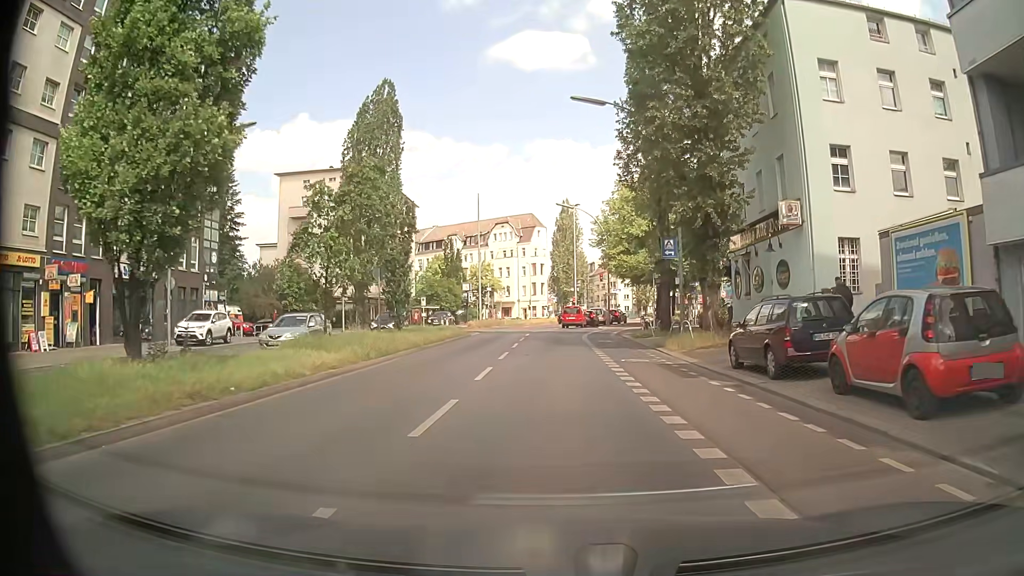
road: secondary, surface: asphalt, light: Day
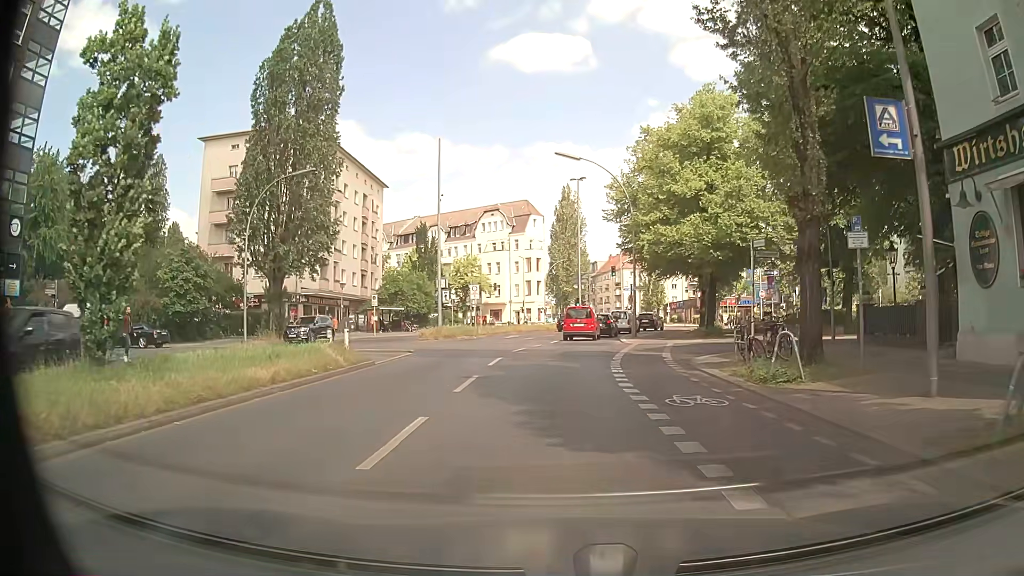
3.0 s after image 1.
(+0.1, +19.6) m; 0°
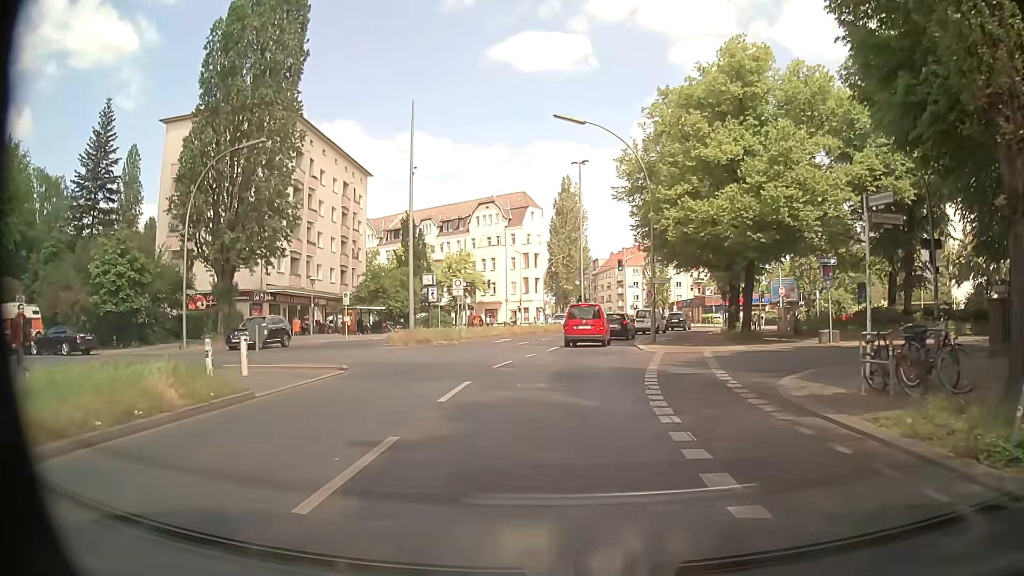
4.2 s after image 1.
(0.0, +7.5) m; 0°
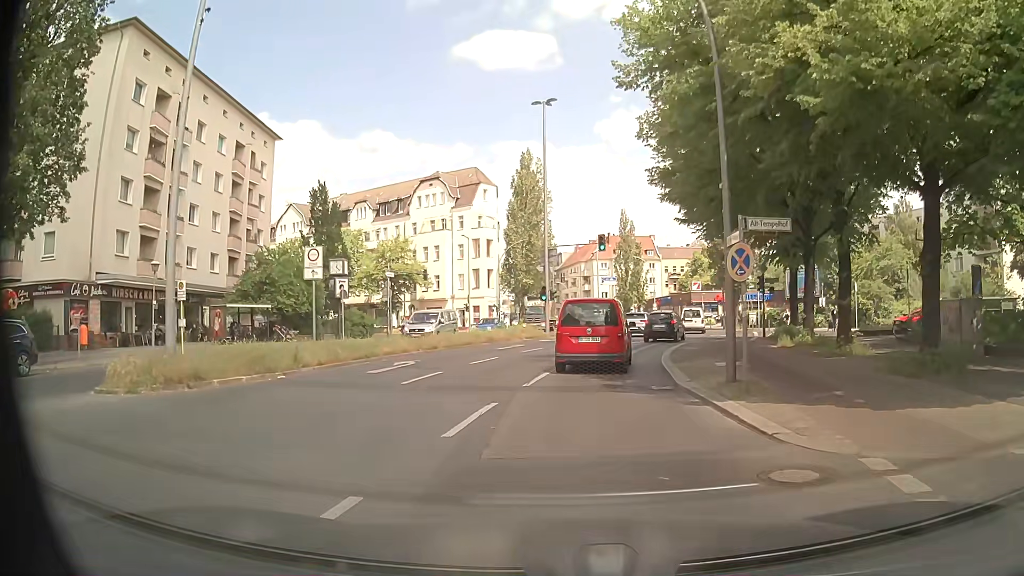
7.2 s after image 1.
(+0.2, +18.2) m; +3°
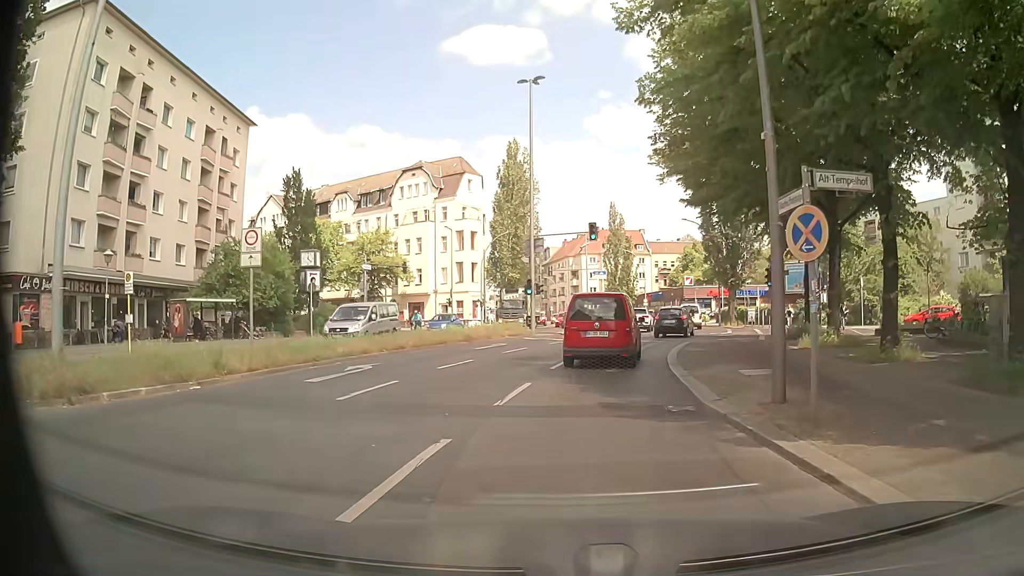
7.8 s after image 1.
(0.0, +3.5) m; 0°
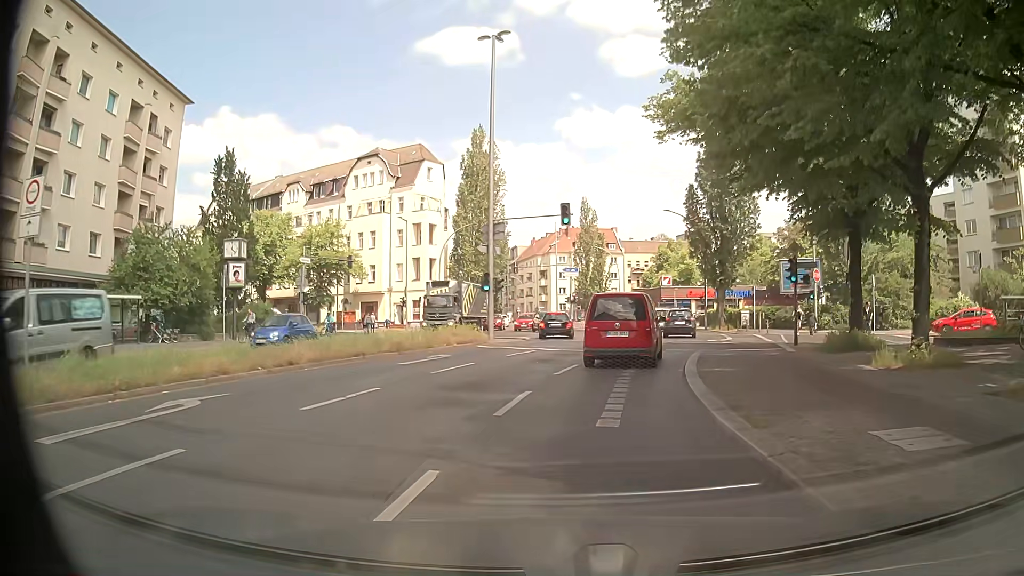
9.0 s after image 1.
(+0.2, +7.3) m; +3°
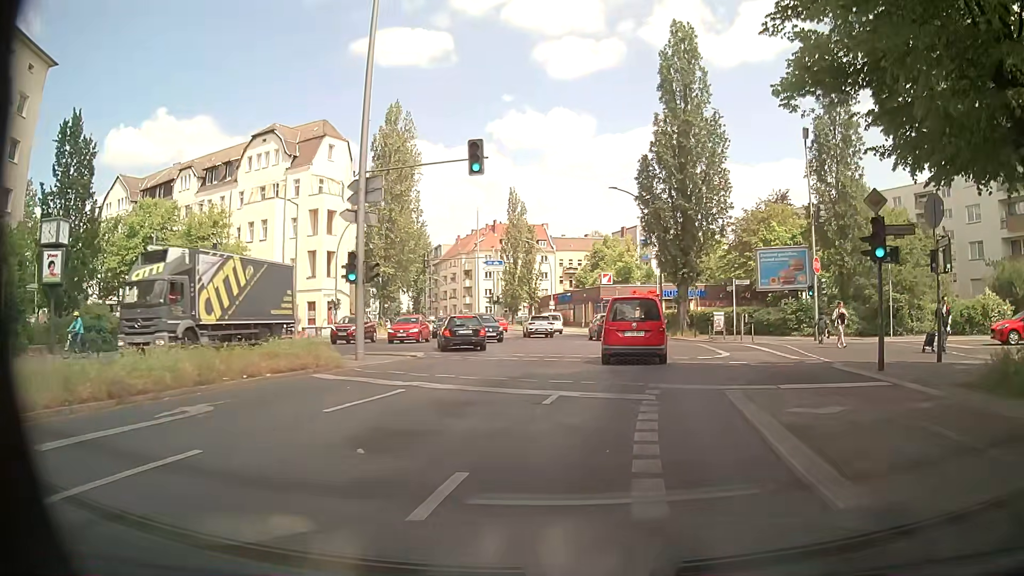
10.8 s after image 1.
(+0.5, +11.7) m; +6°
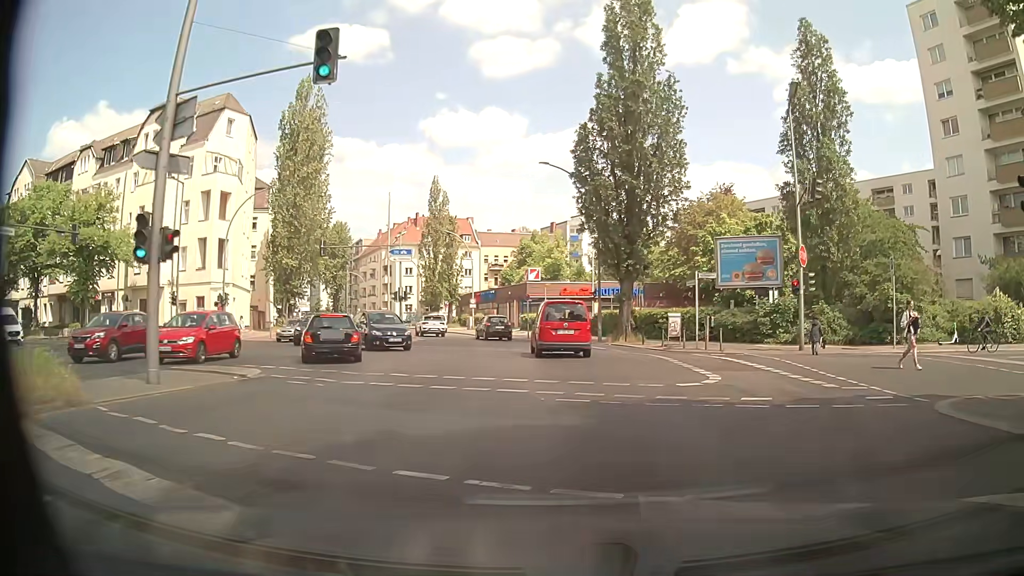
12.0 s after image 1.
(+0.4, +7.8) m; +7°
